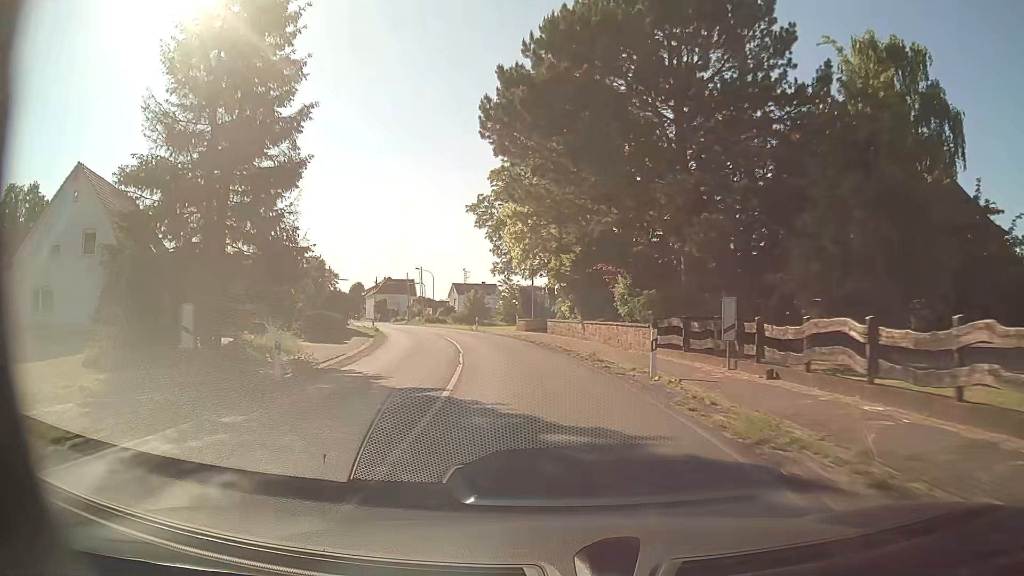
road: secondary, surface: asphalt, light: Day
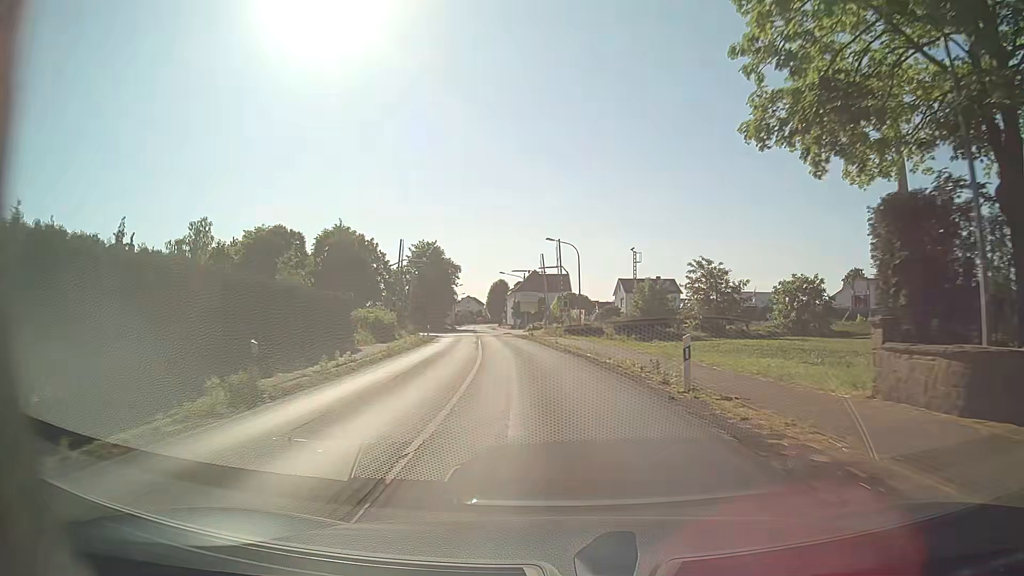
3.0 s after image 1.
(-5.5, +38.7) m; -15°
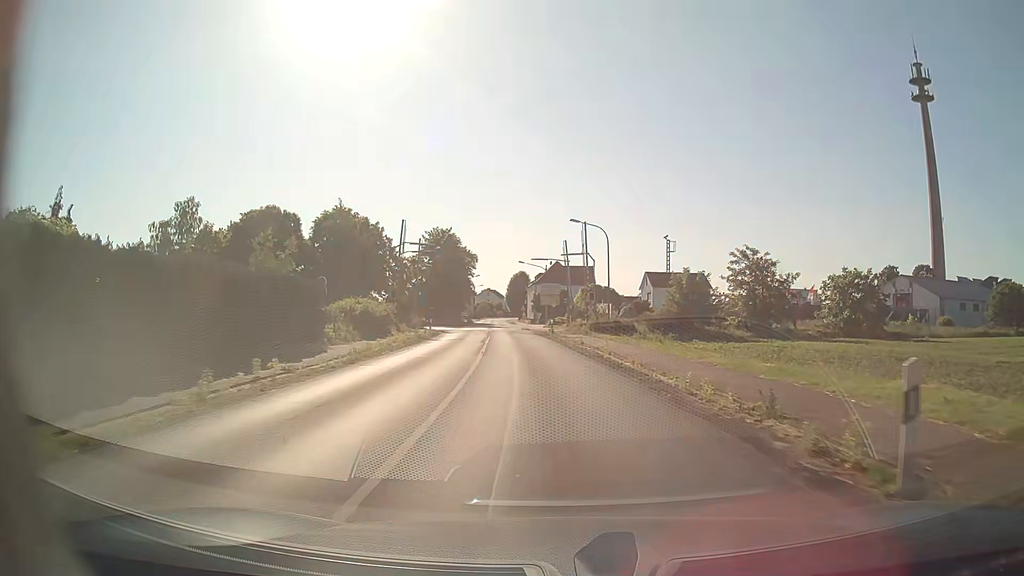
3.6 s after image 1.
(-0.2, +7.3) m; -2°
(0, +10) (-1, +20) (-1, +30) (-2, +40) (-3, +50) (-4, +60) (-5, +70) (-6, +80) (-3, +89) (+5, +95) m
